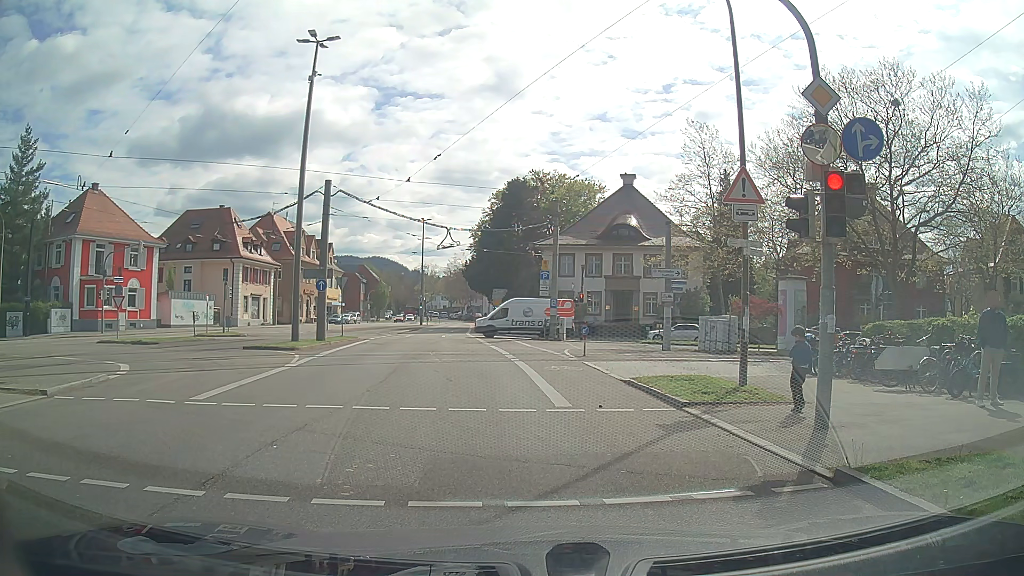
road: secondary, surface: asphalt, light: Day
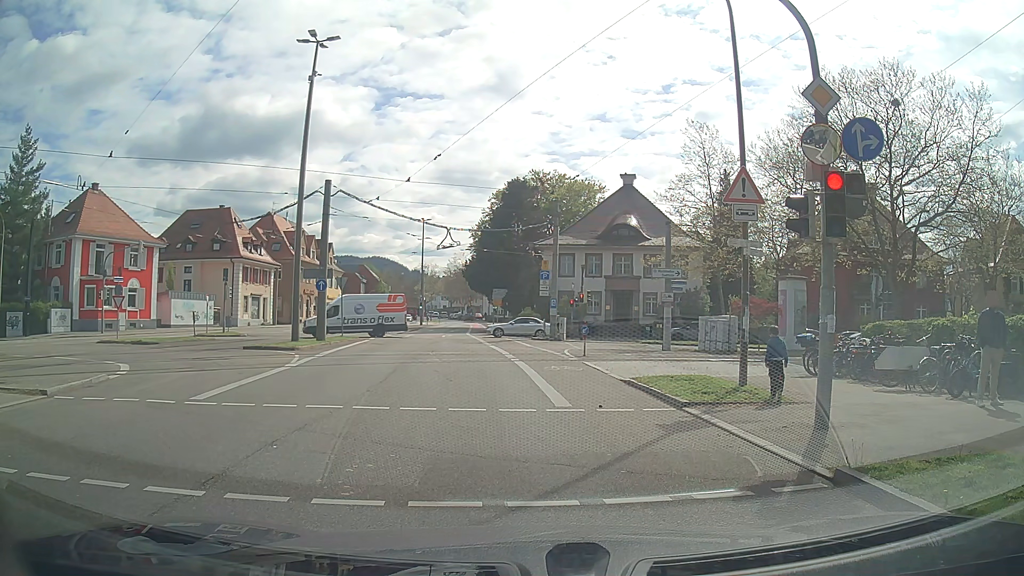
(0.0, 0.0) m; 0°
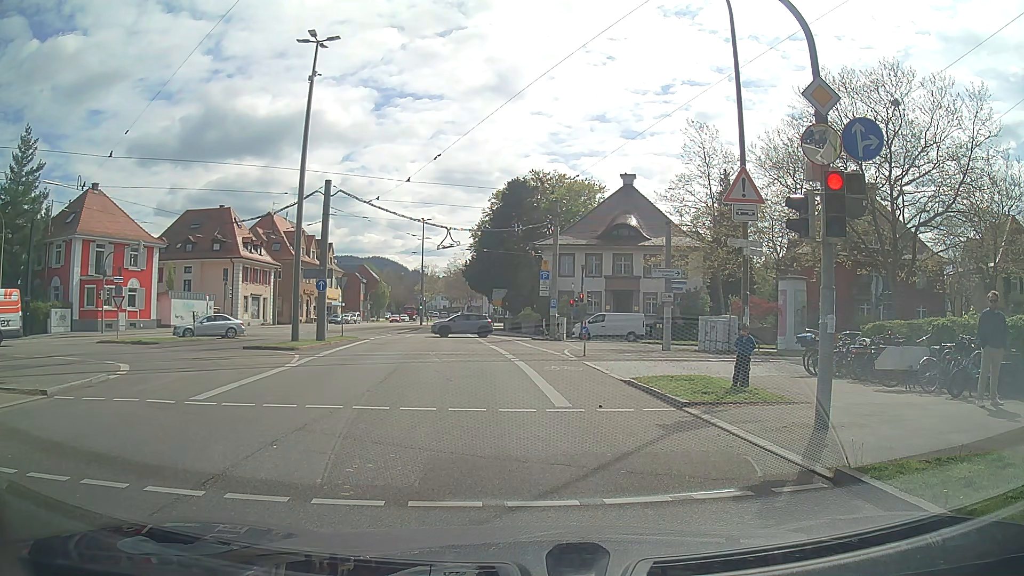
(0.0, 0.0) m; 0°
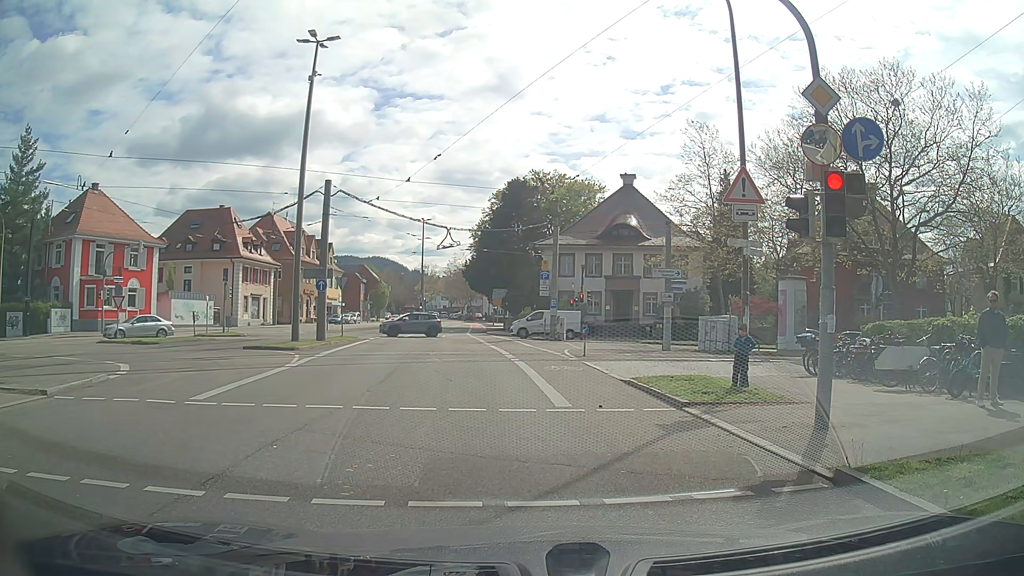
(0.0, 0.0) m; 0°
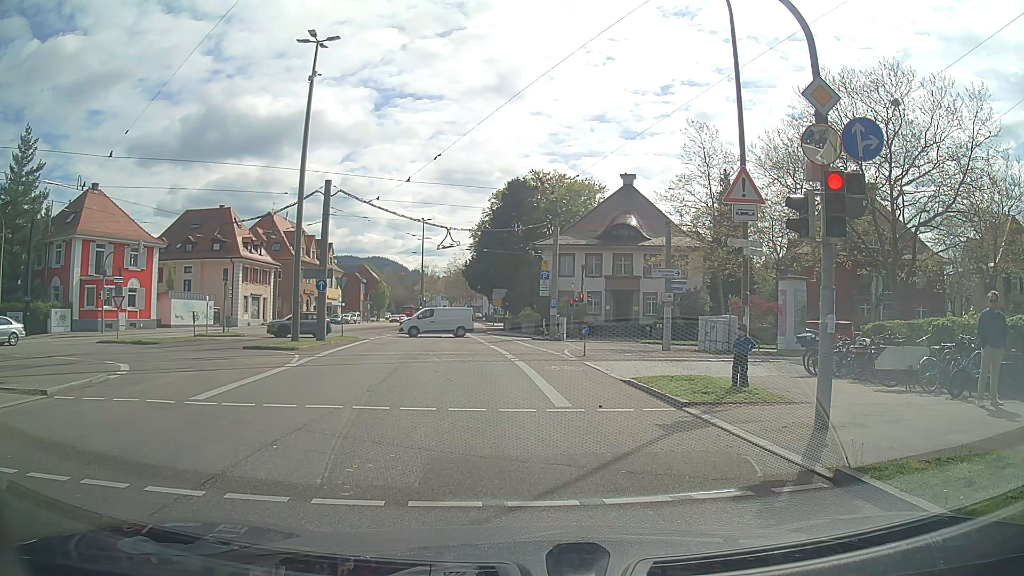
(0.0, 0.0) m; 0°
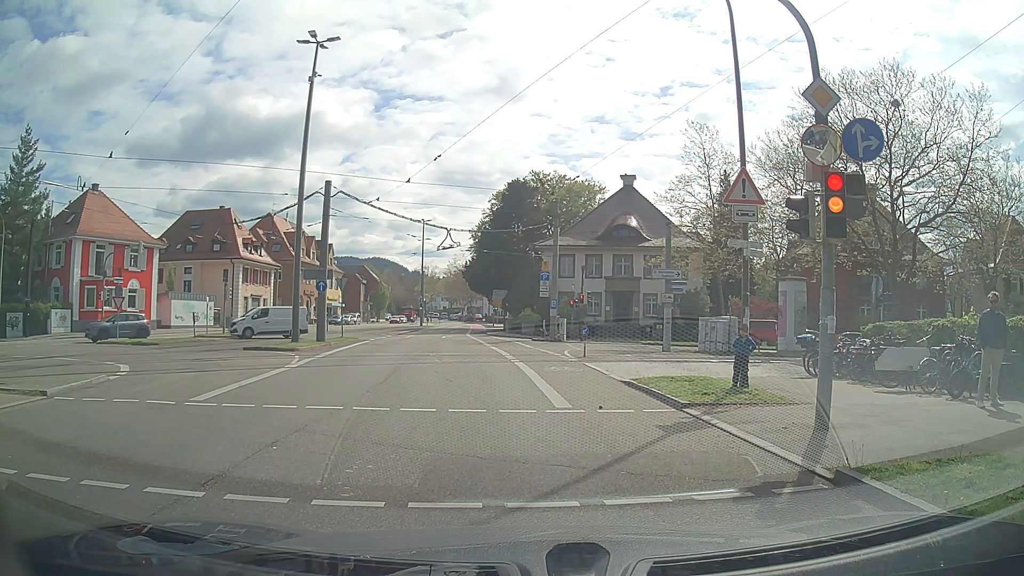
(0.0, 0.0) m; 0°
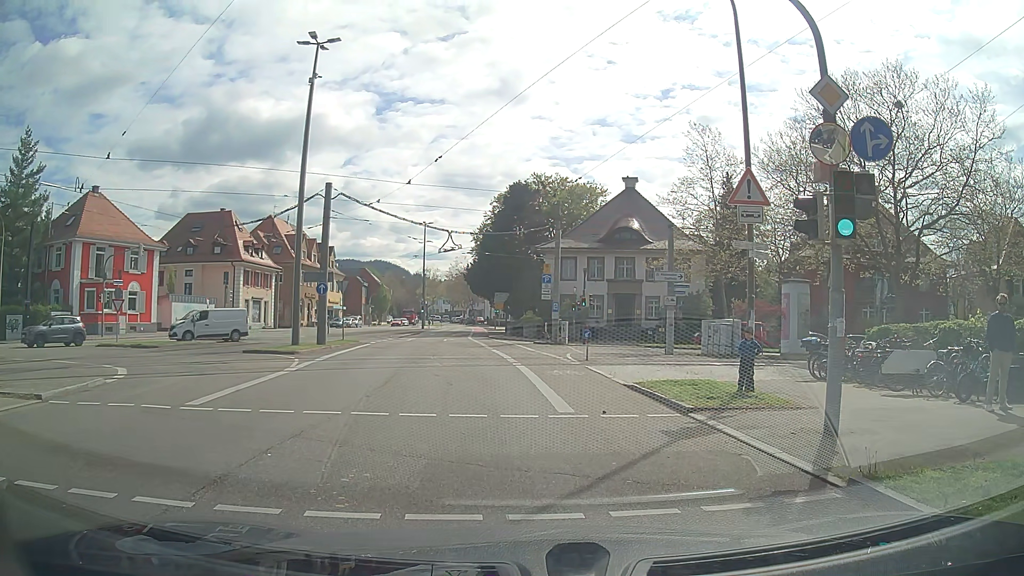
(0.0, +0.2) m; 0°
